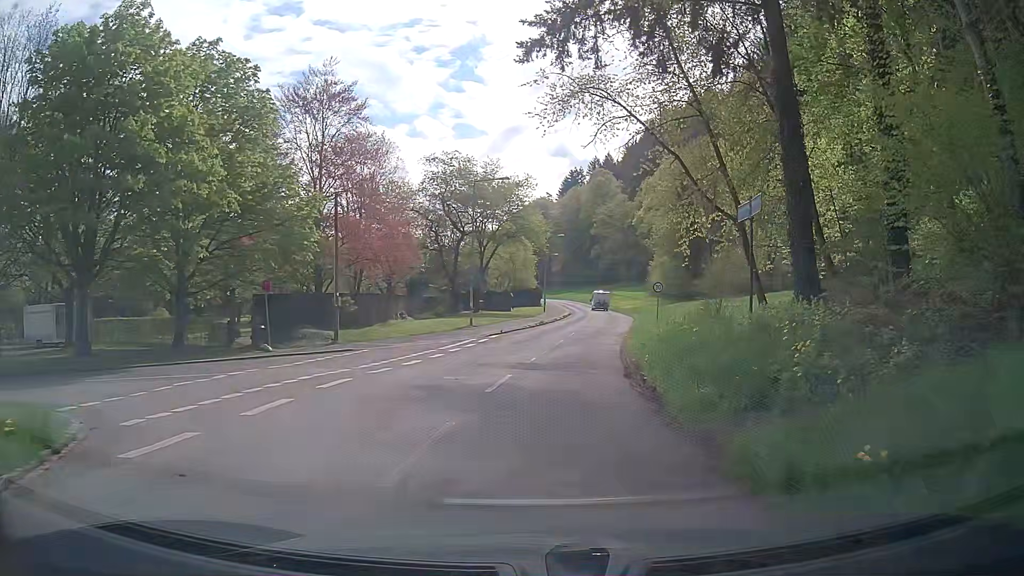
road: unclassified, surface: asphalt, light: Day
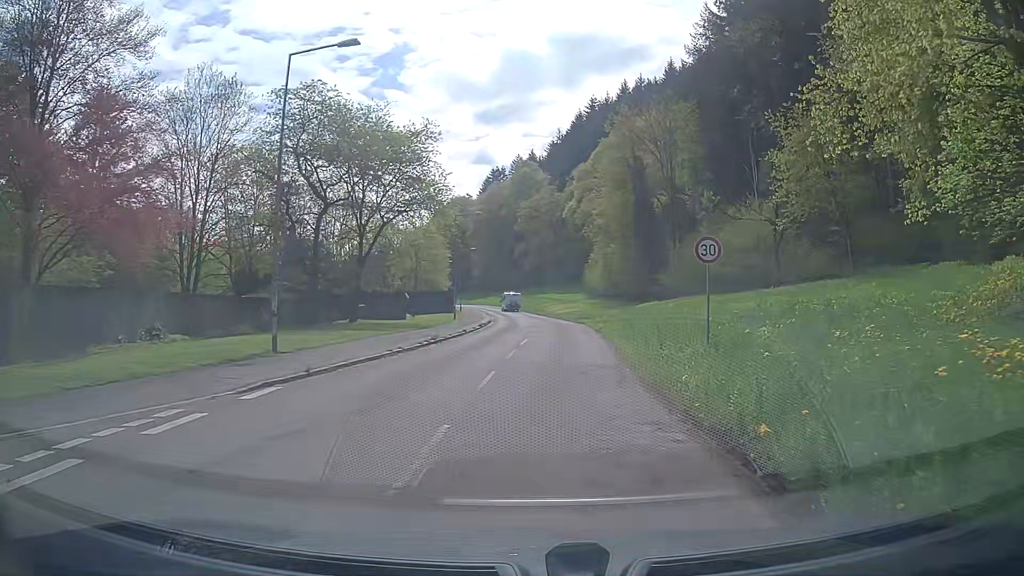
(+1.2, +22.4) m; +6°
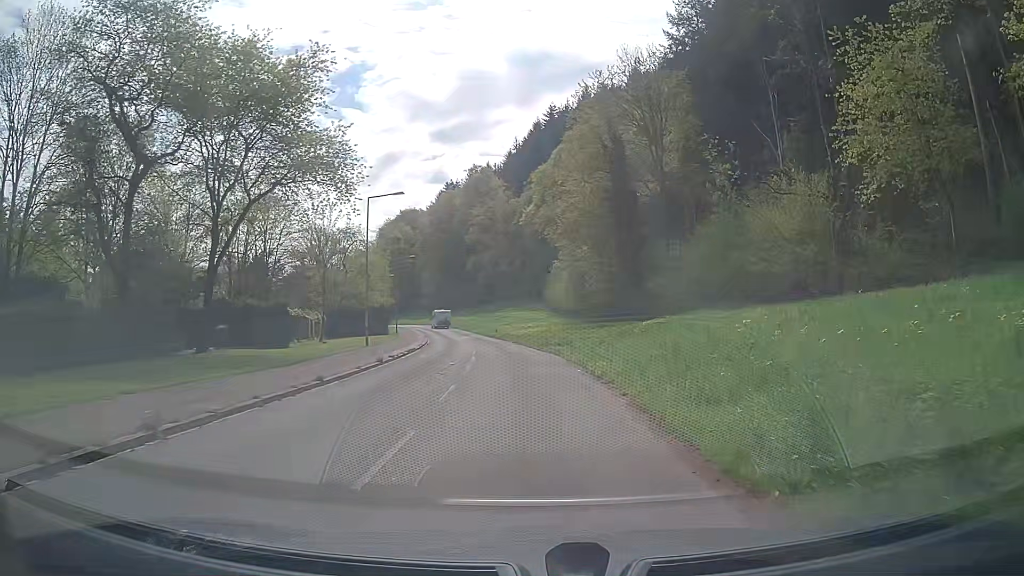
(+0.7, +17.5) m; +4°
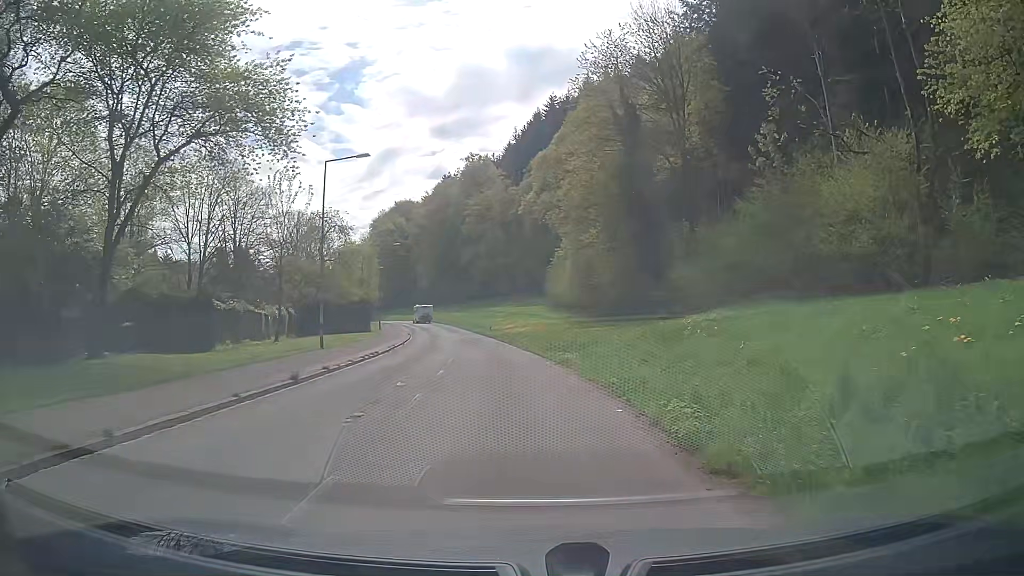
(+0.1, +8.8) m; +1°
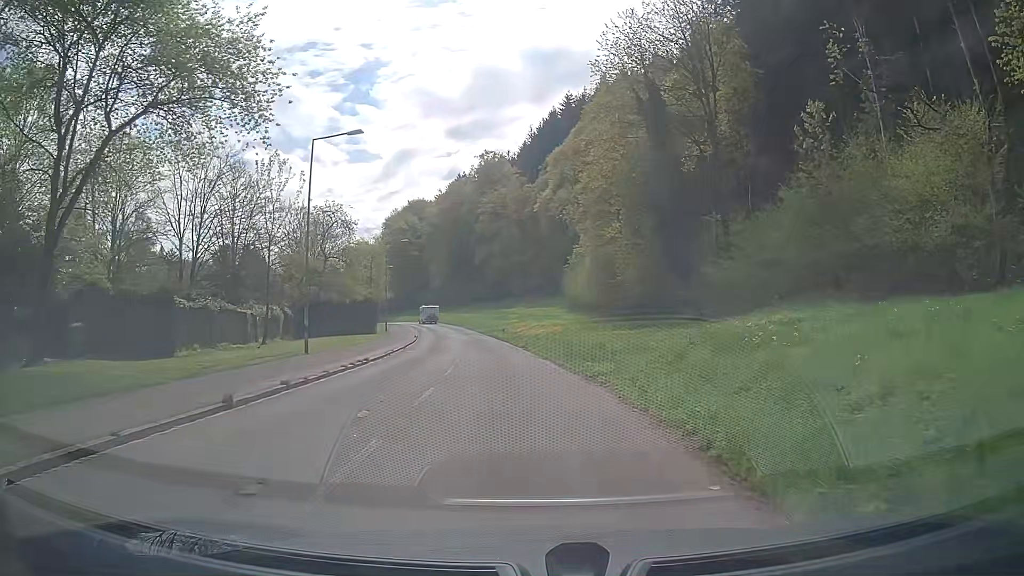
(-0.1, +4.4) m; -1°
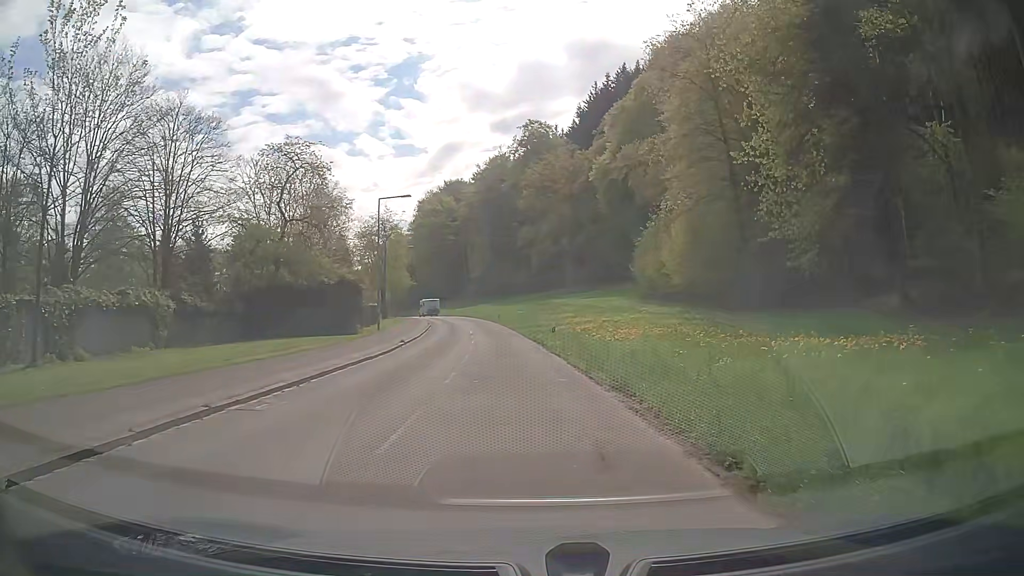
(-0.9, +22.3) m; -4°
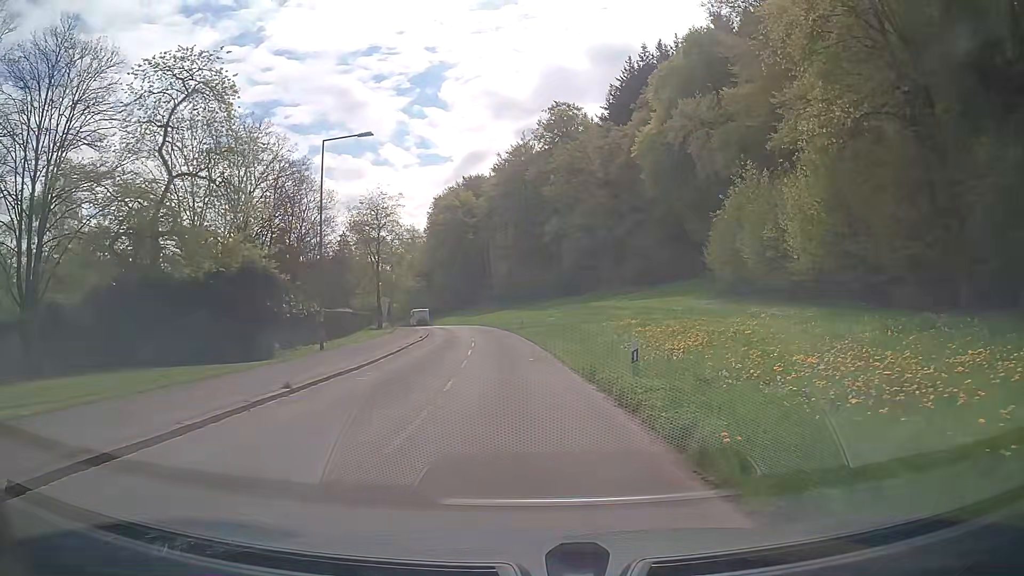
(-0.4, +18.0) m; -2°
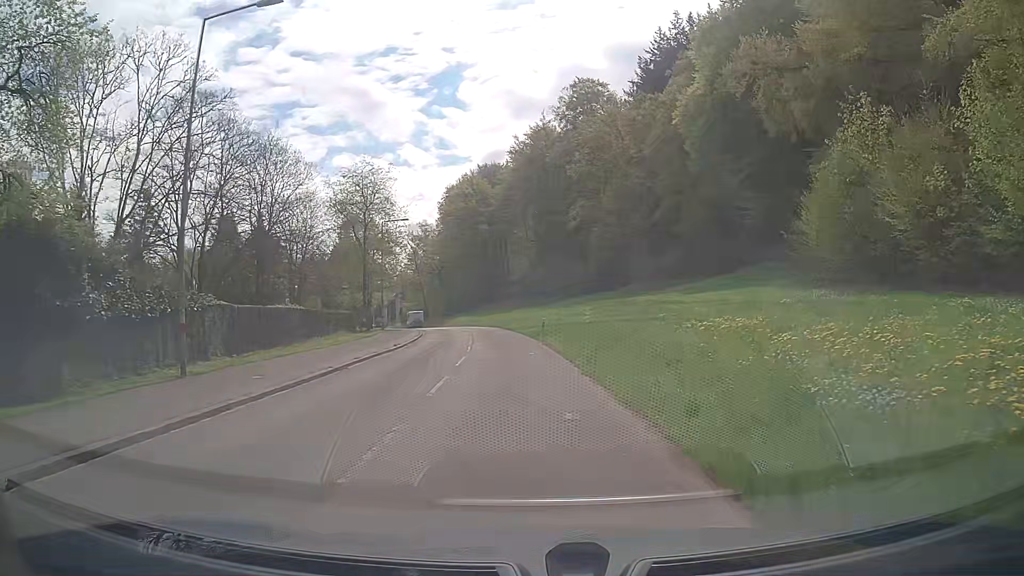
(-0.2, +13.4) m; -1°
(0, +10) (-1, +20) (-1, +30) (-2, +40) (-3, +50) (-5, +60) (-7, +69) (-10, +79) (-12, +89) (-15, +98) m
